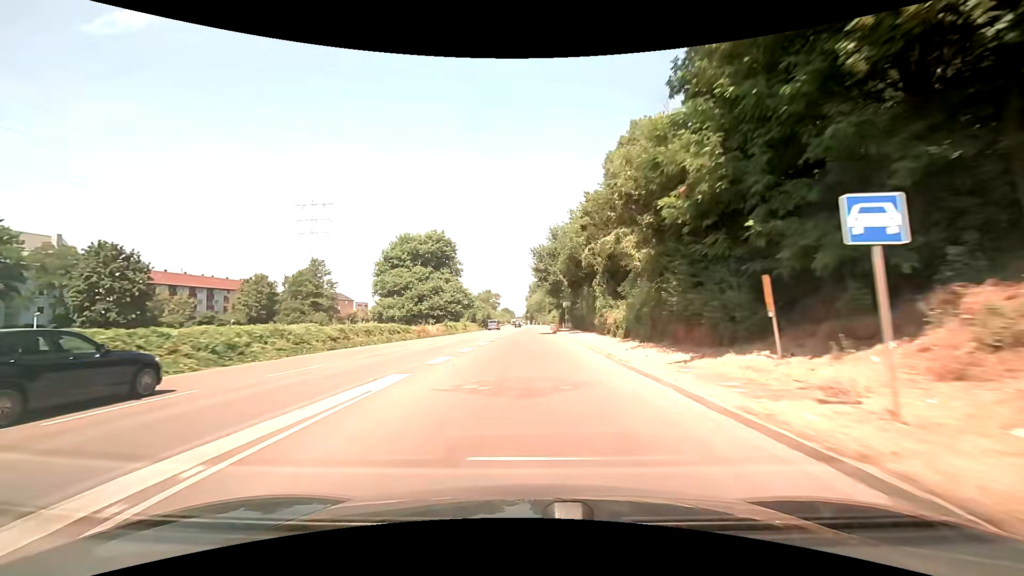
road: trunk_link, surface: asphalt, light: Day
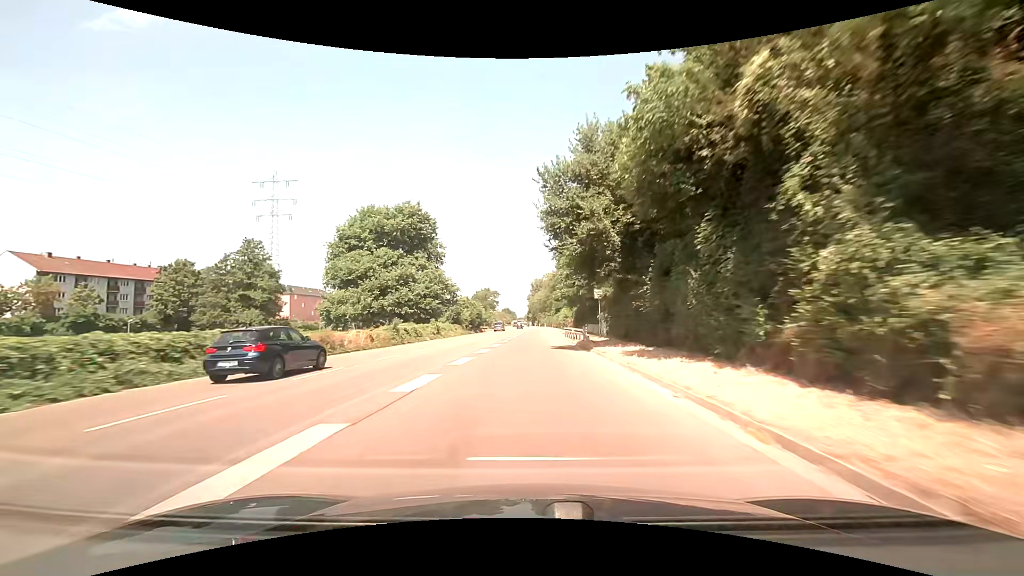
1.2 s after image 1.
(-0.1, +24.4) m; 0°
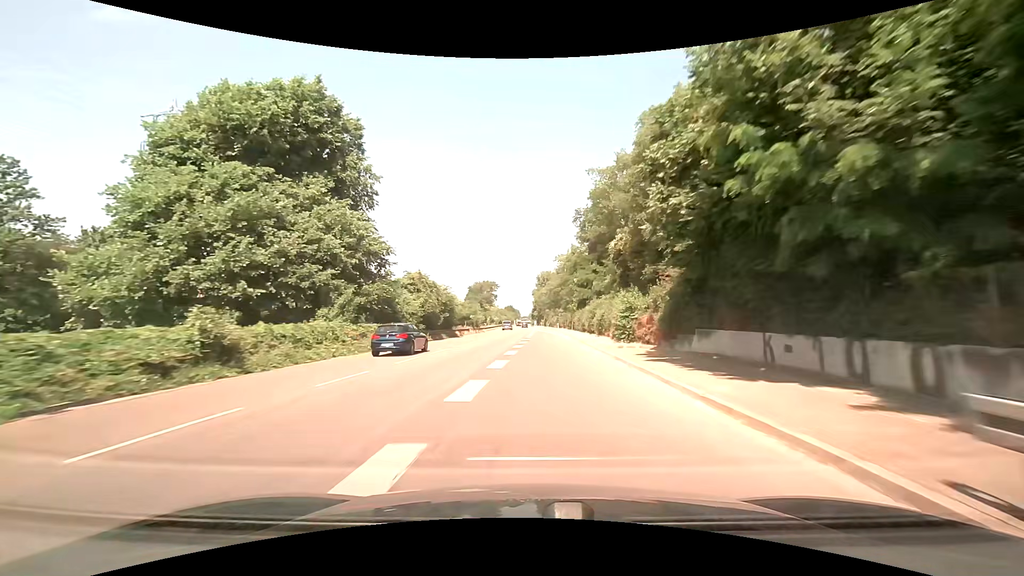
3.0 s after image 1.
(-0.4, +38.0) m; 0°
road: trunk
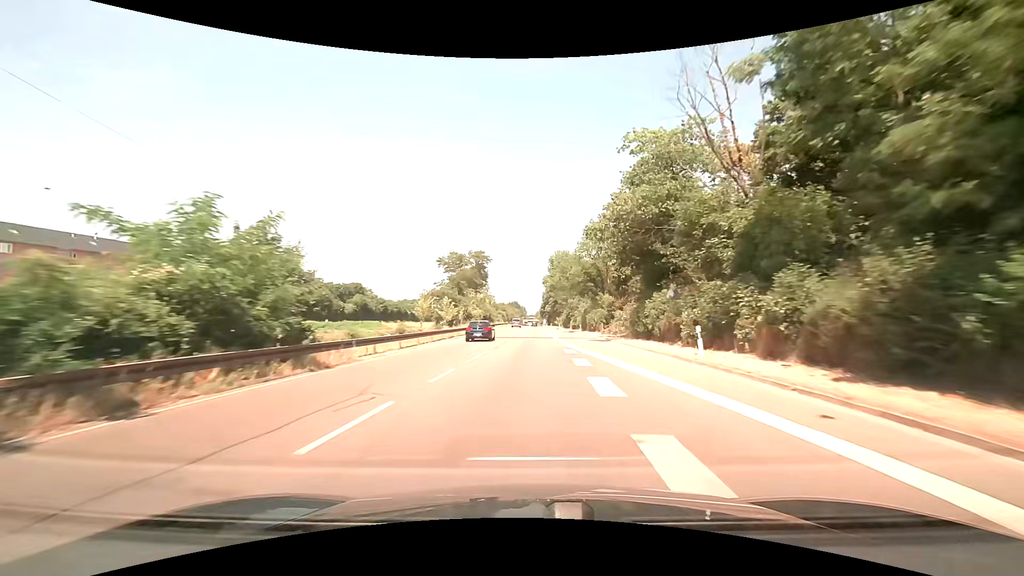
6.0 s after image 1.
(-1.5, +66.8) m; -2°
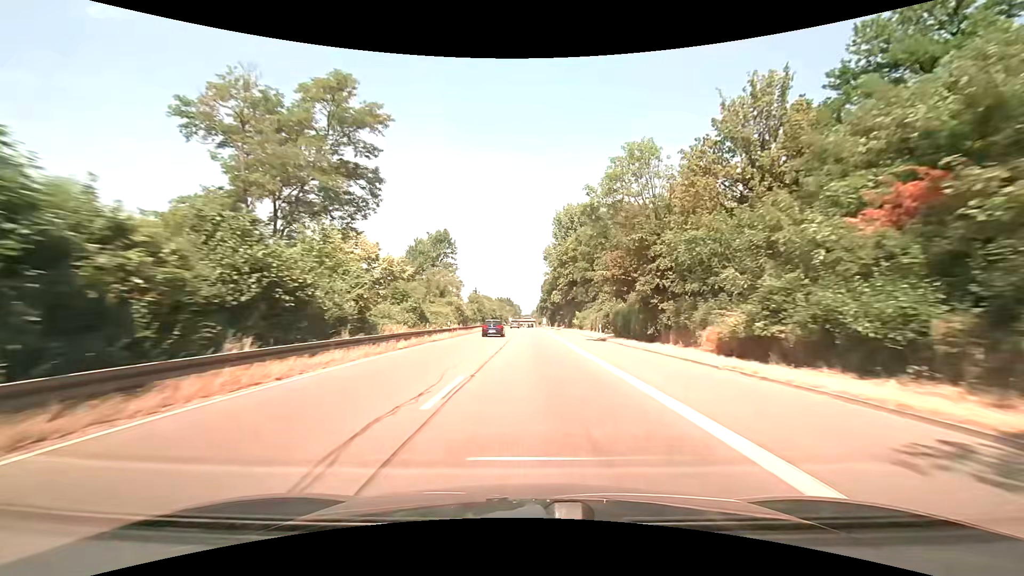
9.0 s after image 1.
(+0.8, +70.2) m; +1°
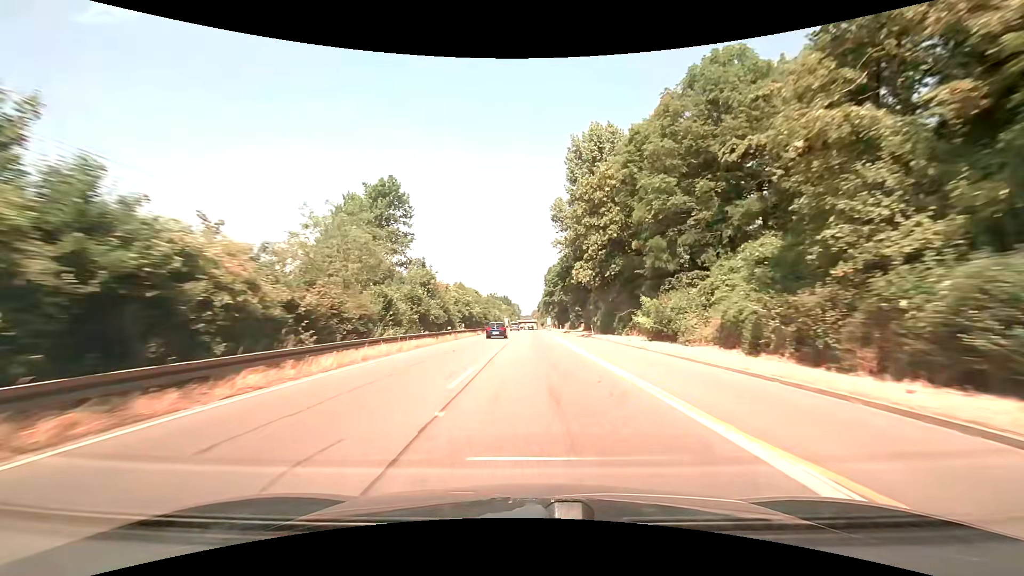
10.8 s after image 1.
(+0.1, +43.5) m; 0°
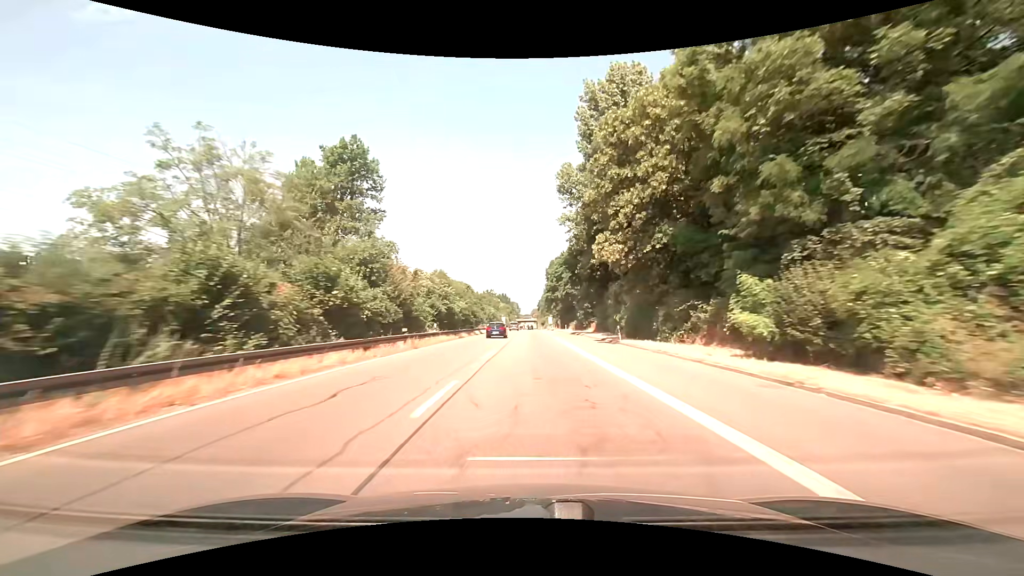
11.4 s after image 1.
(0.0, +14.7) m; 0°
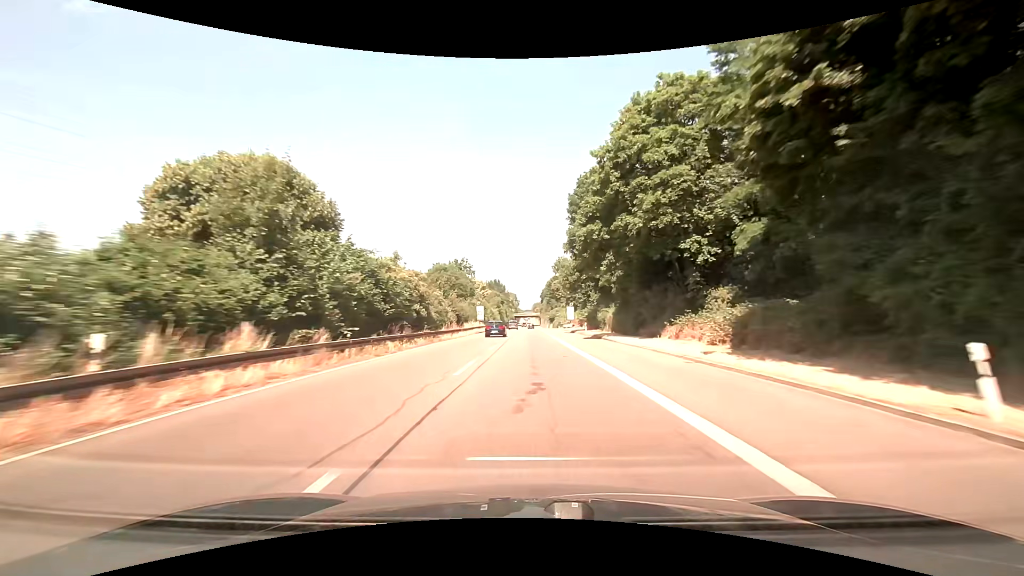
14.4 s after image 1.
(0.0, +75.3) m; 0°
(0, +10) (0, +20) (0, +30) (0, +40) (0, +50) (0, +60) (0, +70) (0, +80) (0, +90) (0, +100) m
